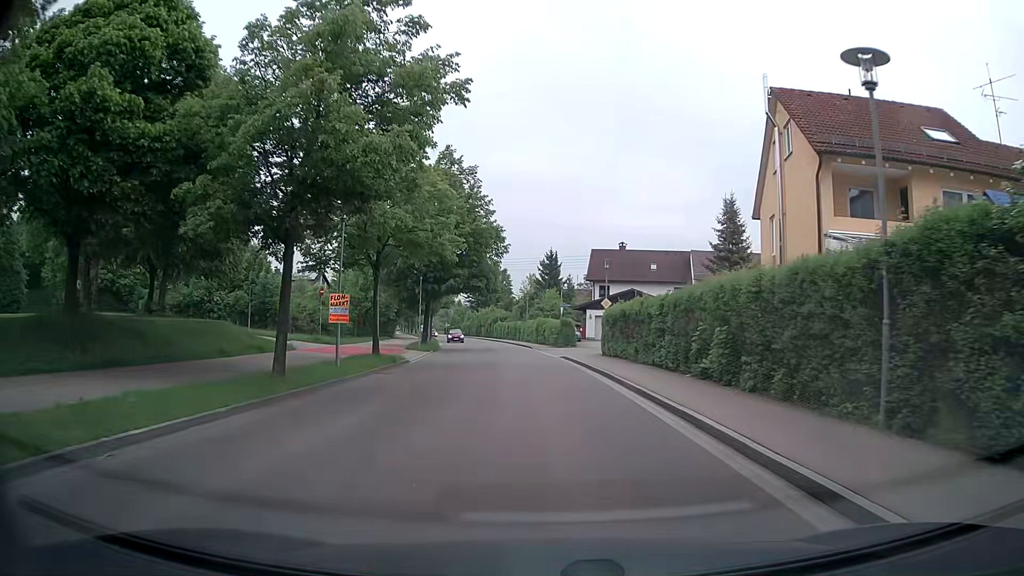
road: tertiary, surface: asphalt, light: Day
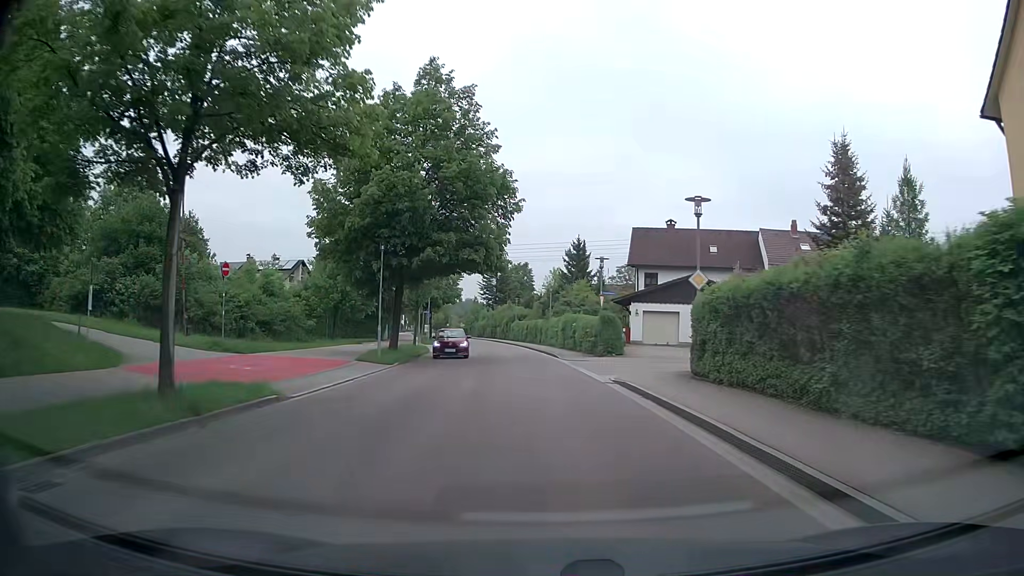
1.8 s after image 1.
(0.0, +16.6) m; -1°
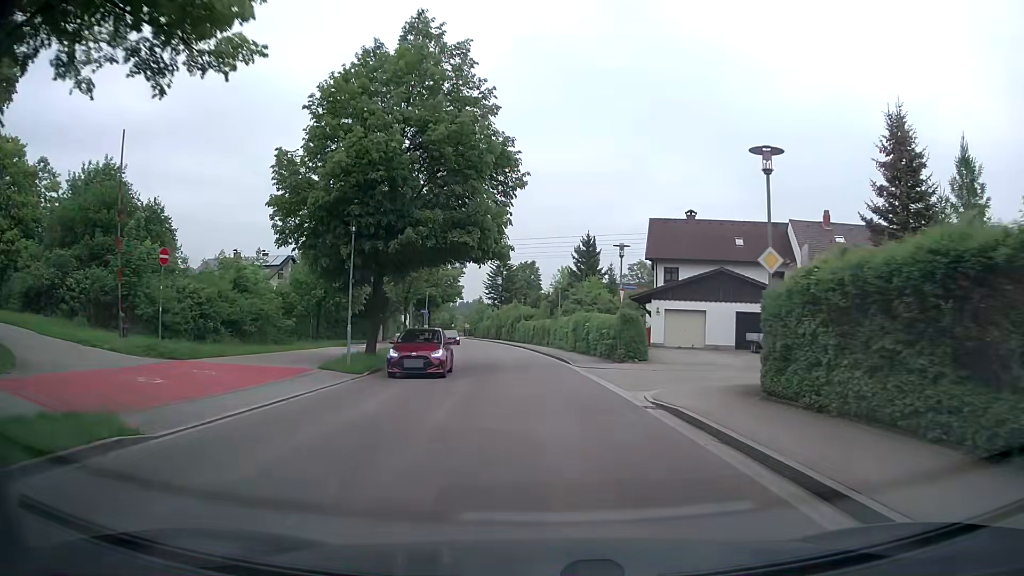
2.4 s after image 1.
(-0.1, +5.5) m; -2°
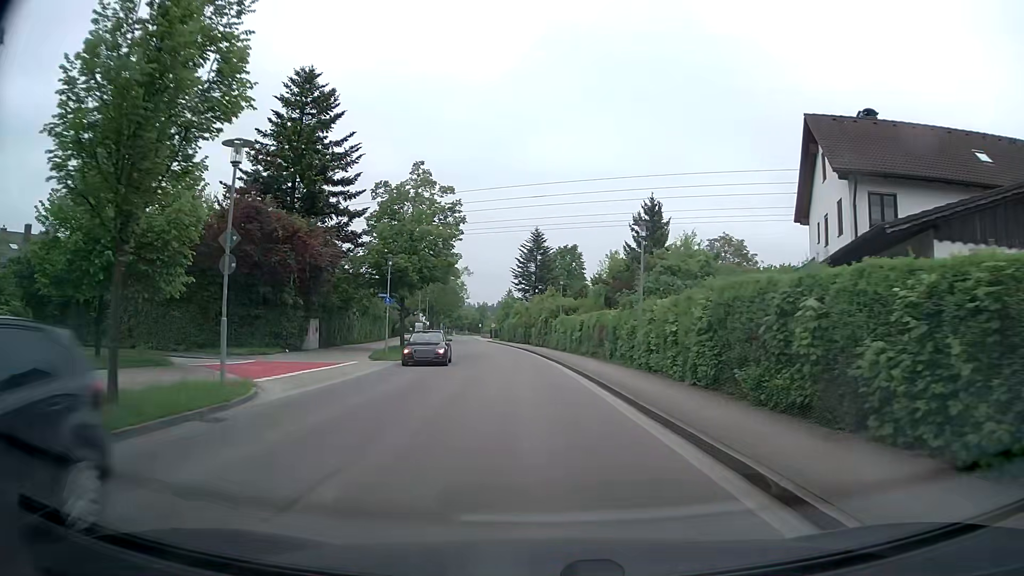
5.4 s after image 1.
(-0.3, +27.6) m; -3°
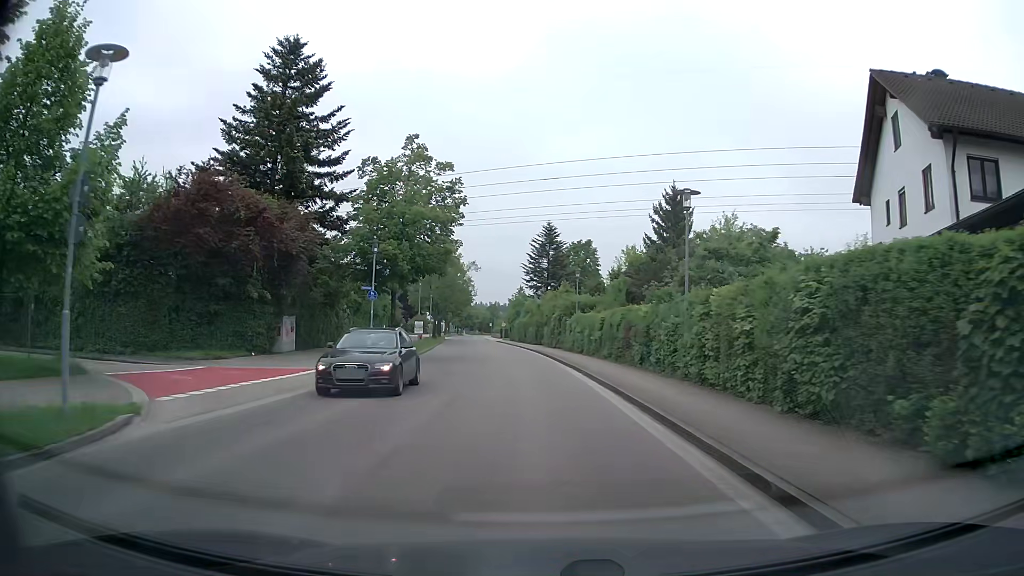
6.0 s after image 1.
(0.0, +5.5) m; -1°
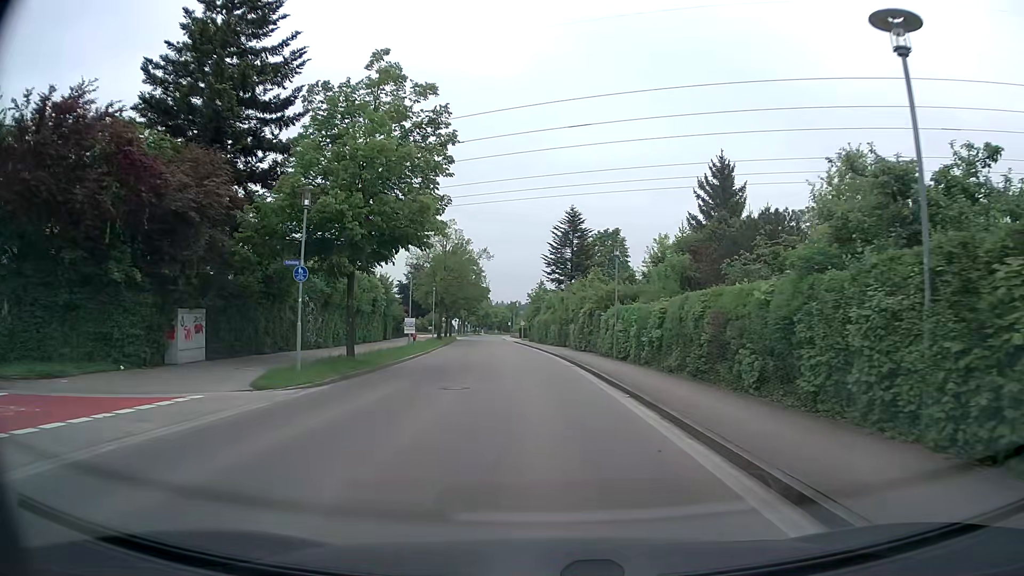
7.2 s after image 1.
(-0.2, +11.0) m; -2°
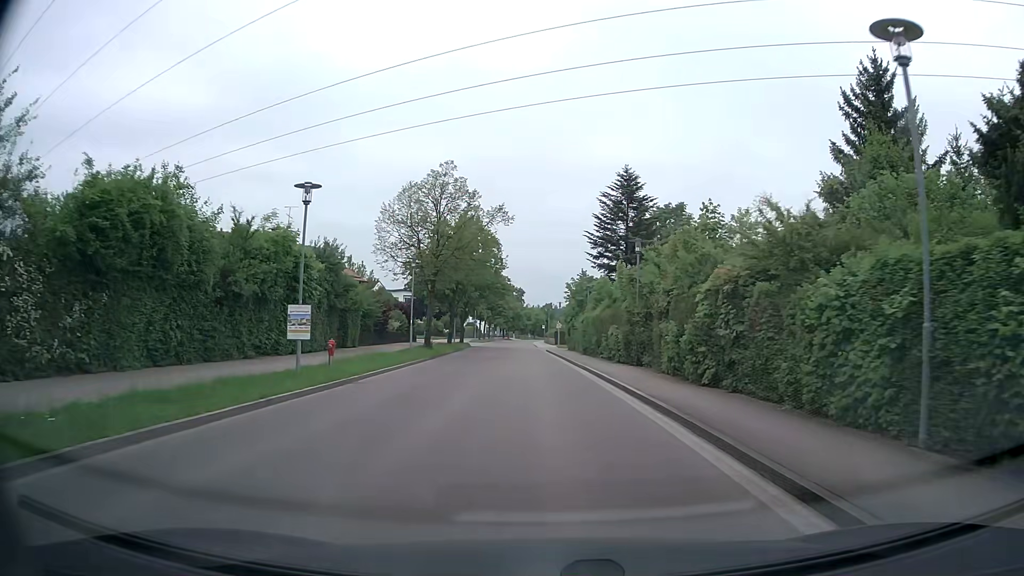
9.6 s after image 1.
(-0.5, +22.9) m; -2°
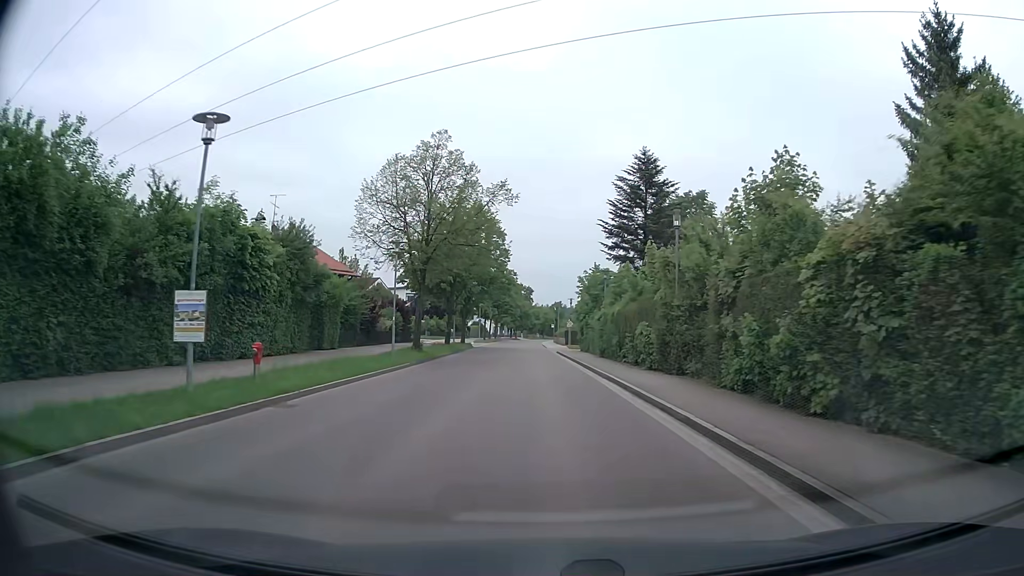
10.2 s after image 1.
(-0.1, +6.2) m; -1°
(0, +10) (0, +20) (-1, +30) (-1, +40) (-2, +50) (-2, +60) (-2, +70) (-3, +80) (-3, +90) (-3, +100) m
